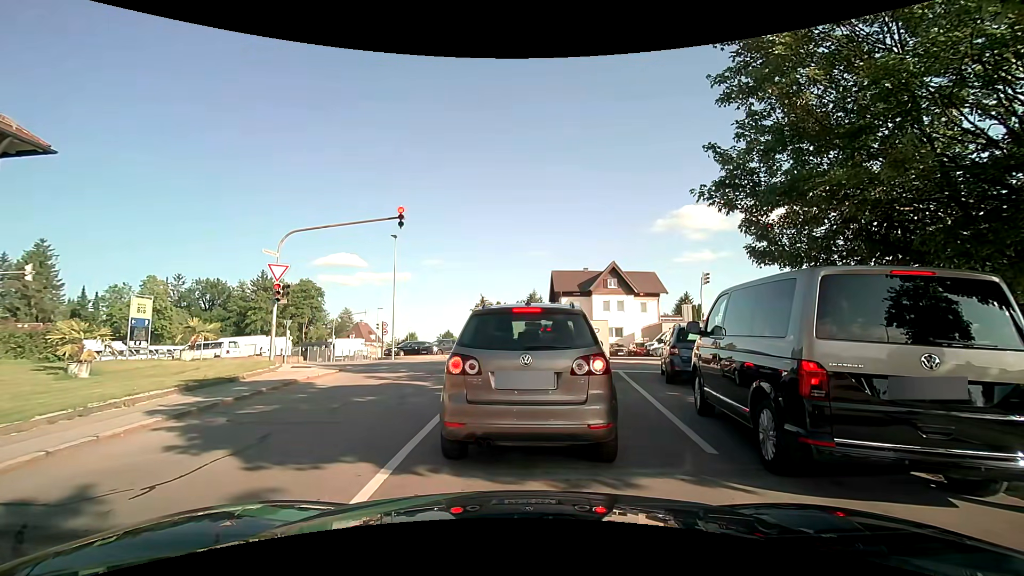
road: residential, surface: asphalt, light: Day
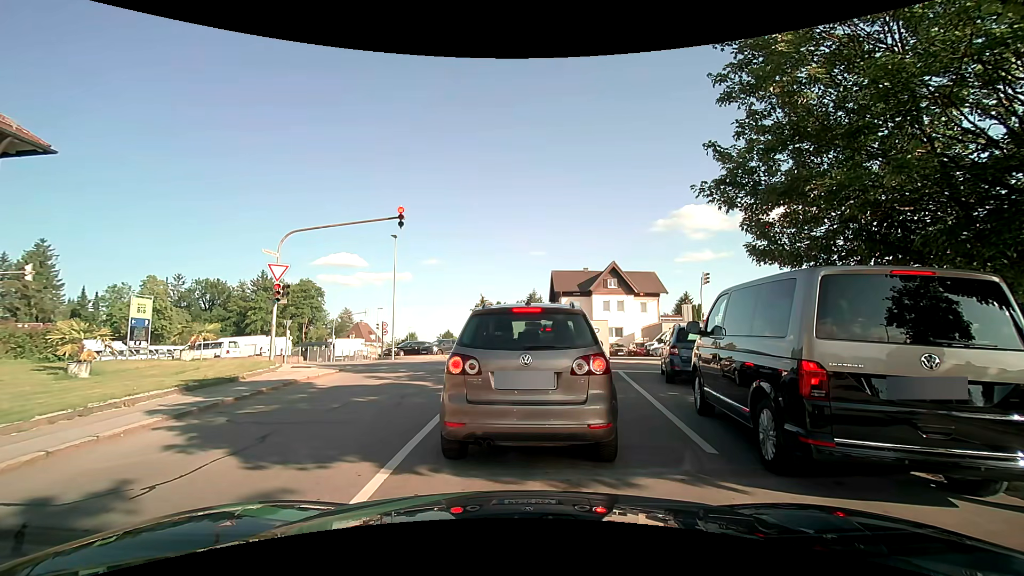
(0.0, 0.0) m; 0°
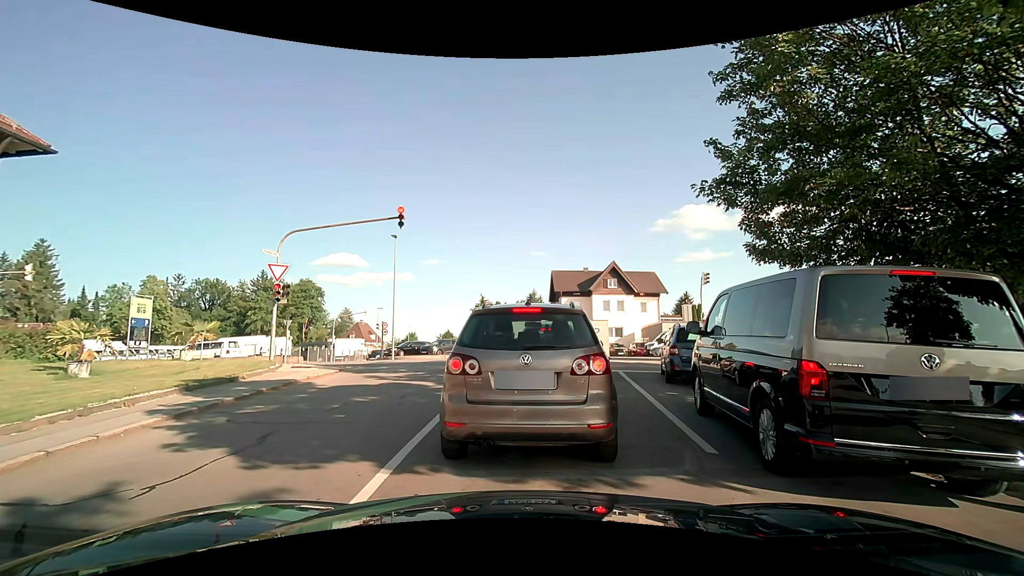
(0.0, 0.0) m; 0°
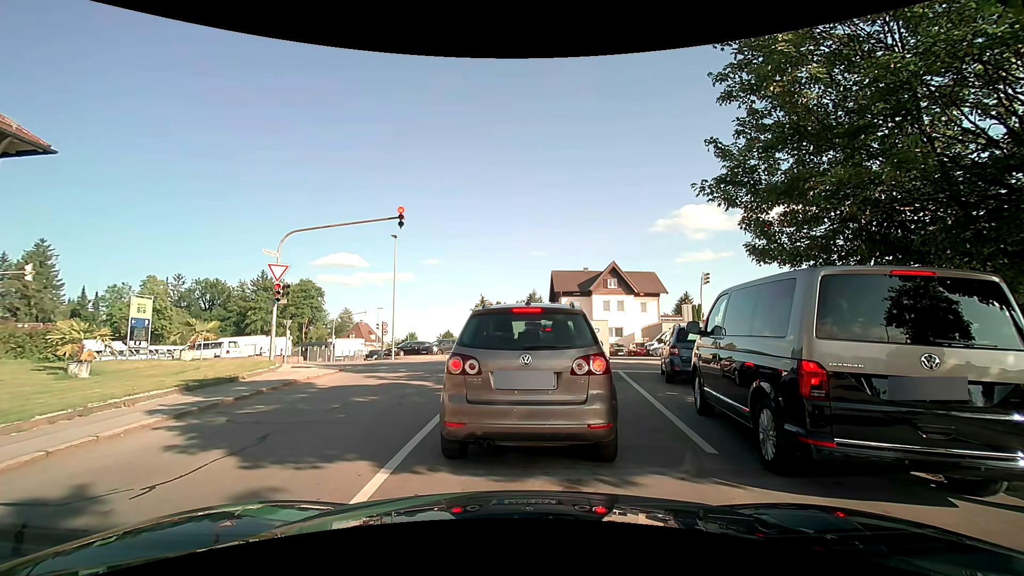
(0.0, 0.0) m; 0°
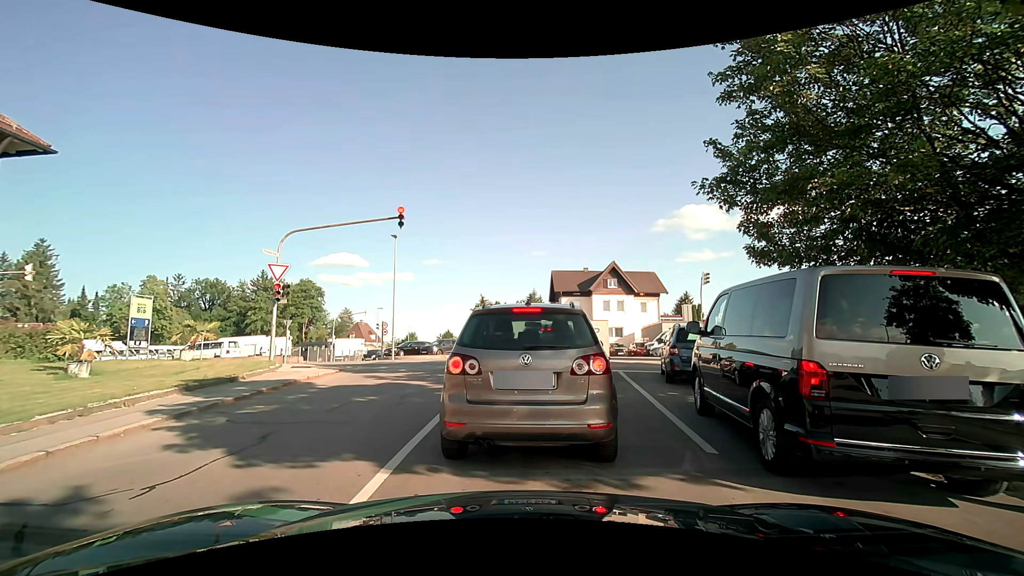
(0.0, 0.0) m; 0°
